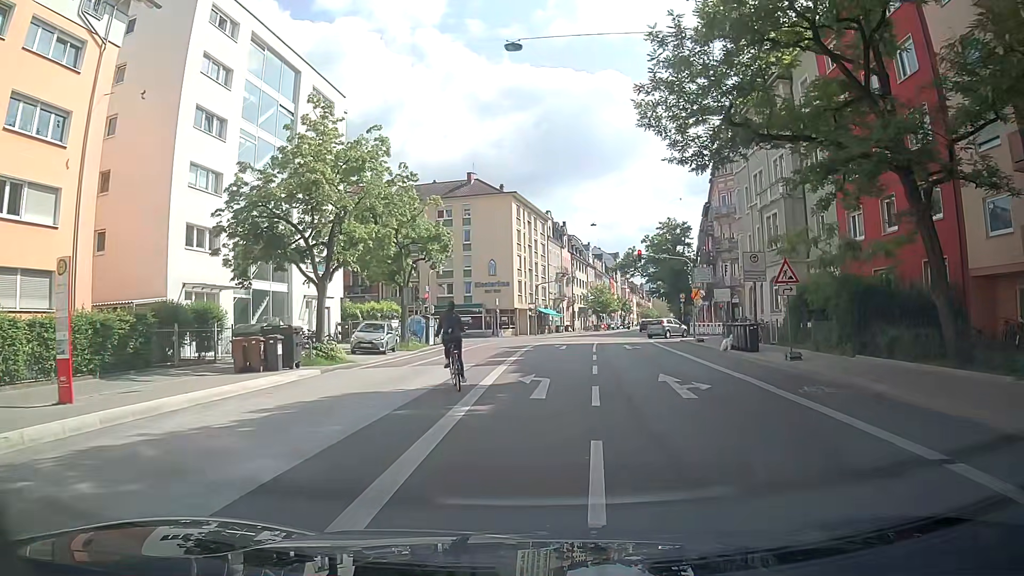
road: secondary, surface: asphalt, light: Day
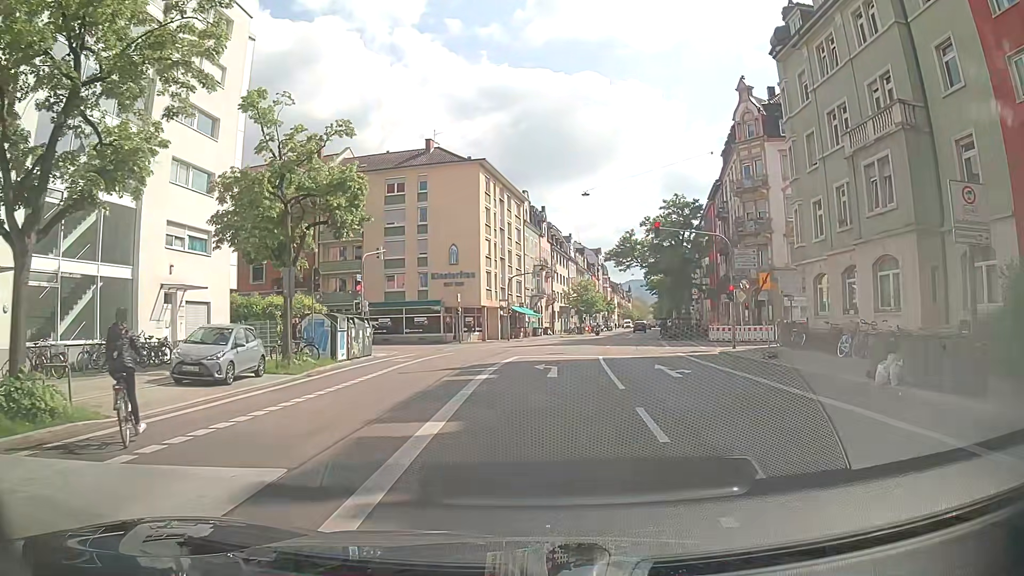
(+0.1, +14.8) m; +5°
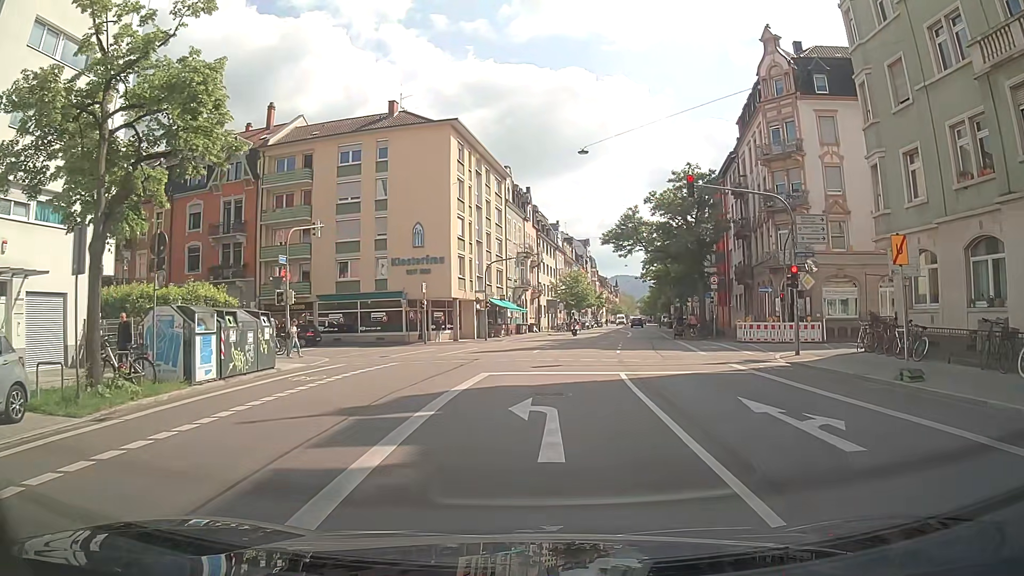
(-0.3, +10.1) m; -1°
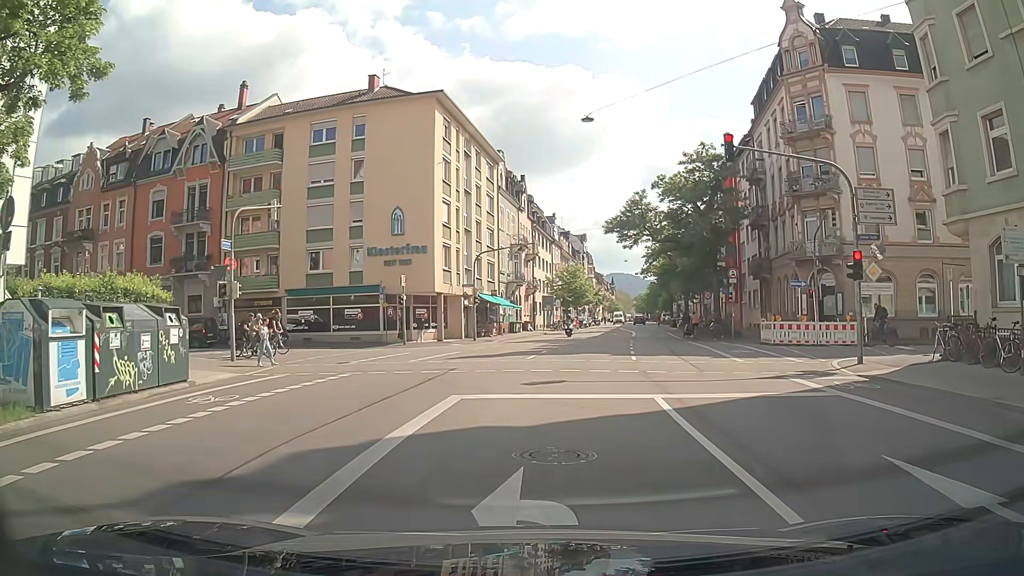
(0.0, +5.2) m; 0°
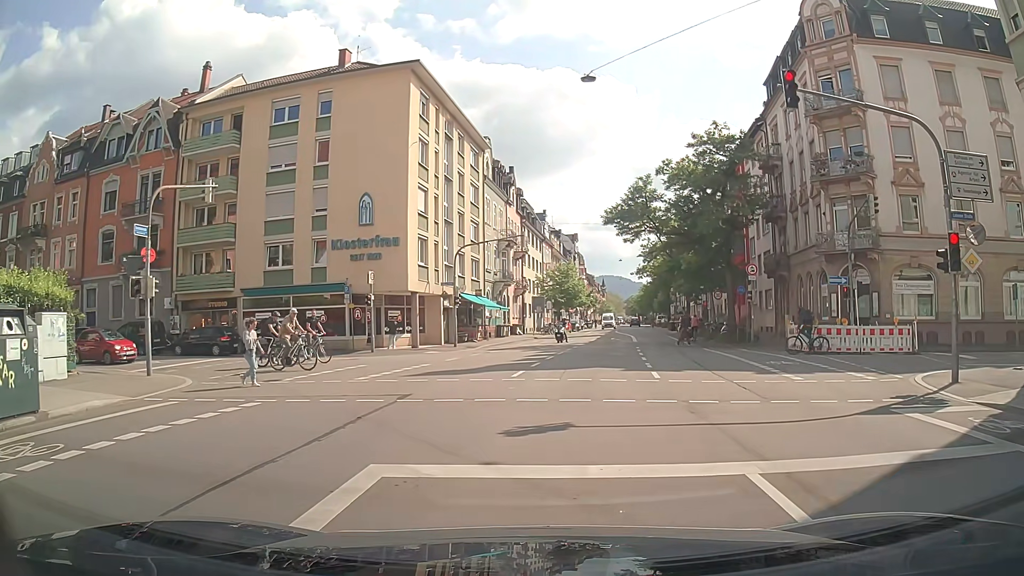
(0.0, +5.2) m; +2°
